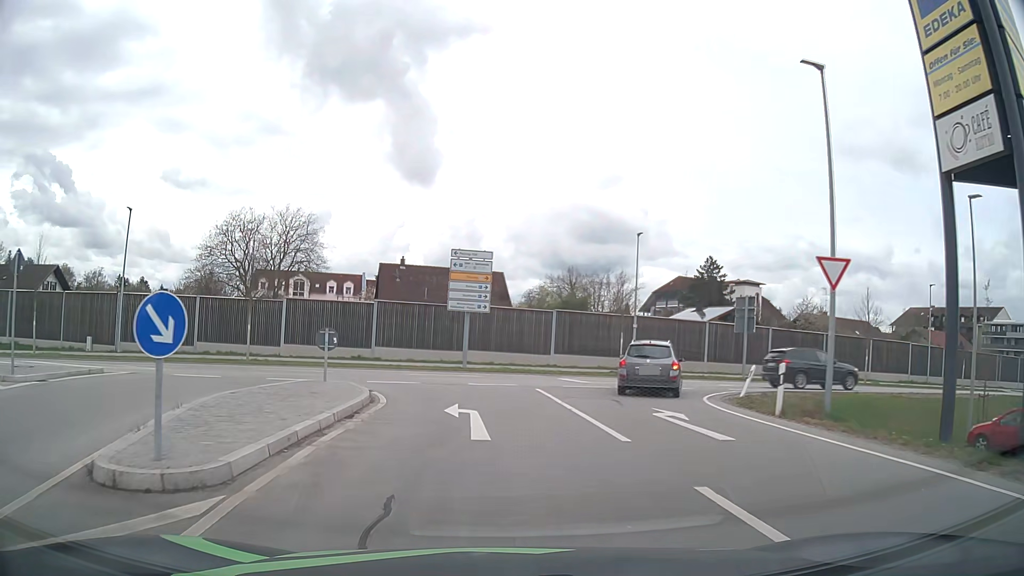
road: unclassified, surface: asphalt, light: Day
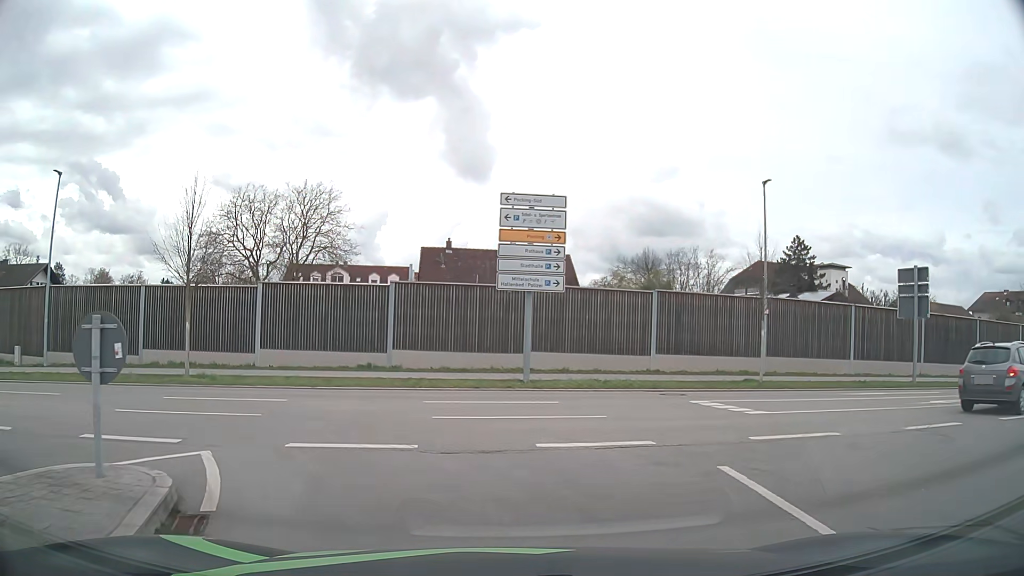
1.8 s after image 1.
(-0.6, +11.7) m; -6°
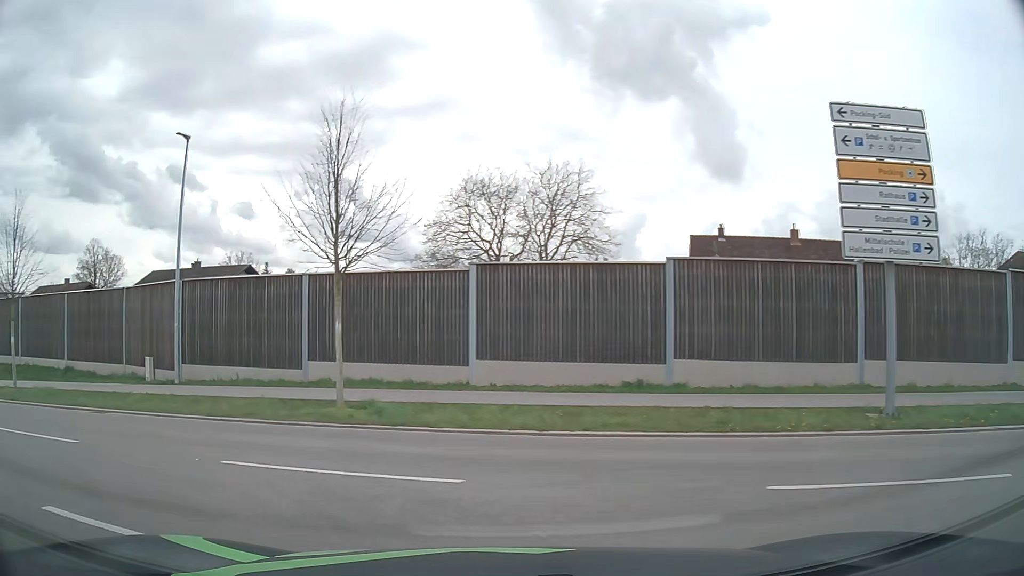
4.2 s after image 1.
(-0.9, +8.2) m; -20°
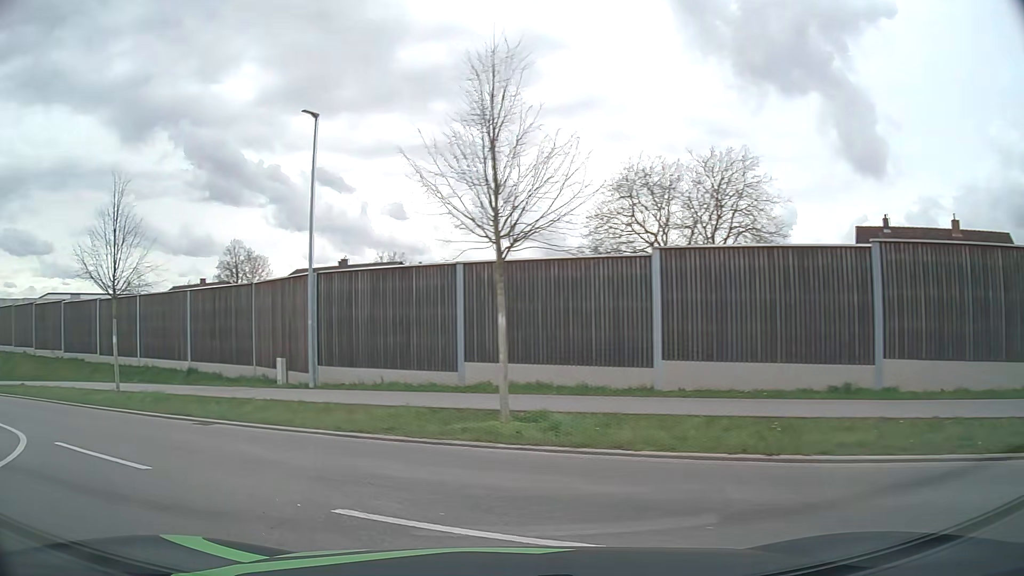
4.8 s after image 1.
(-0.3, +2.7) m; -14°
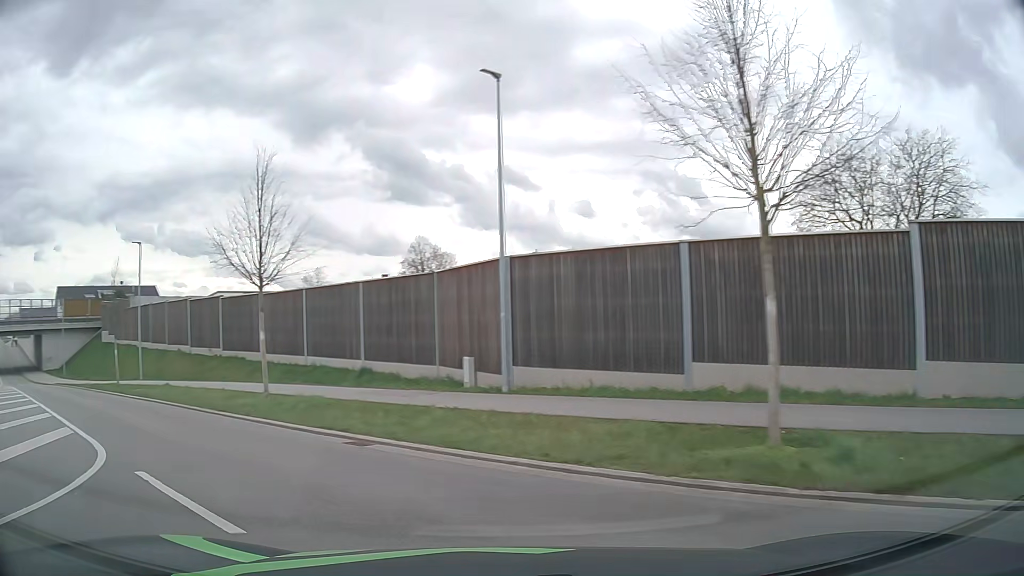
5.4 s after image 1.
(-0.4, +3.2) m; -15°
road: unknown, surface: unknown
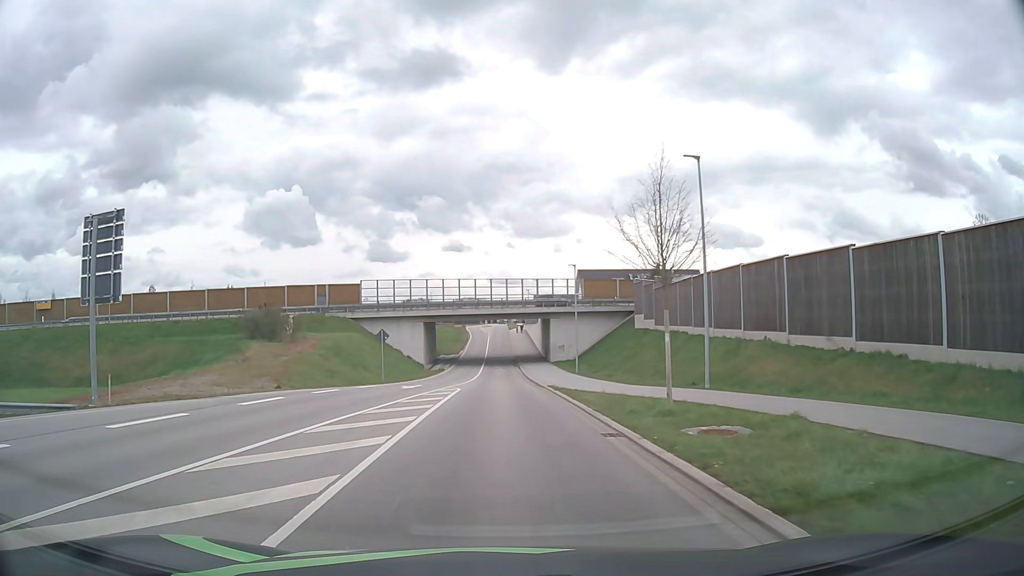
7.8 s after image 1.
(-9.2, +15.1) m; -48°
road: unclassified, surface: asphalt
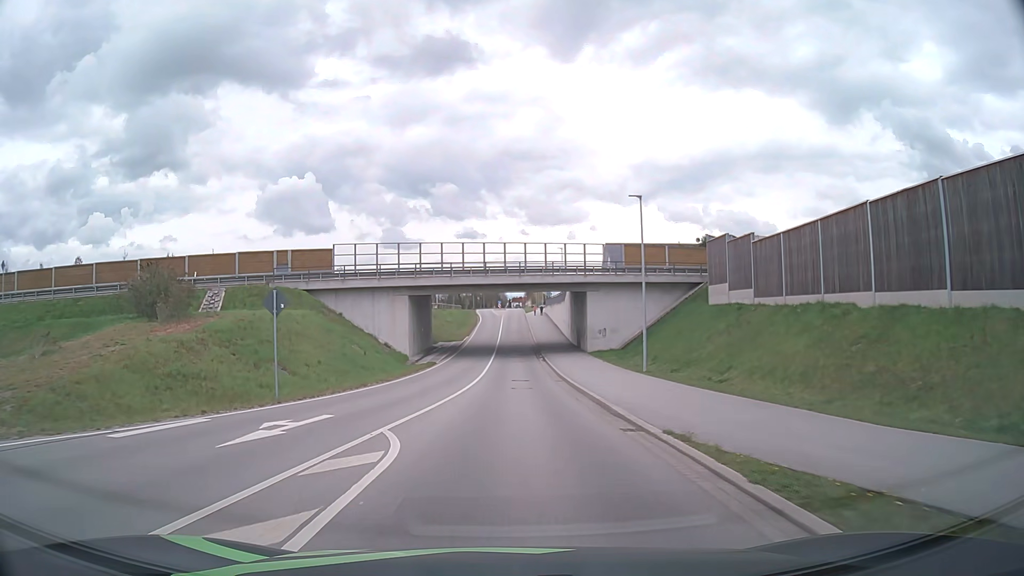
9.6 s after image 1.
(-0.4, +20.3) m; -2°
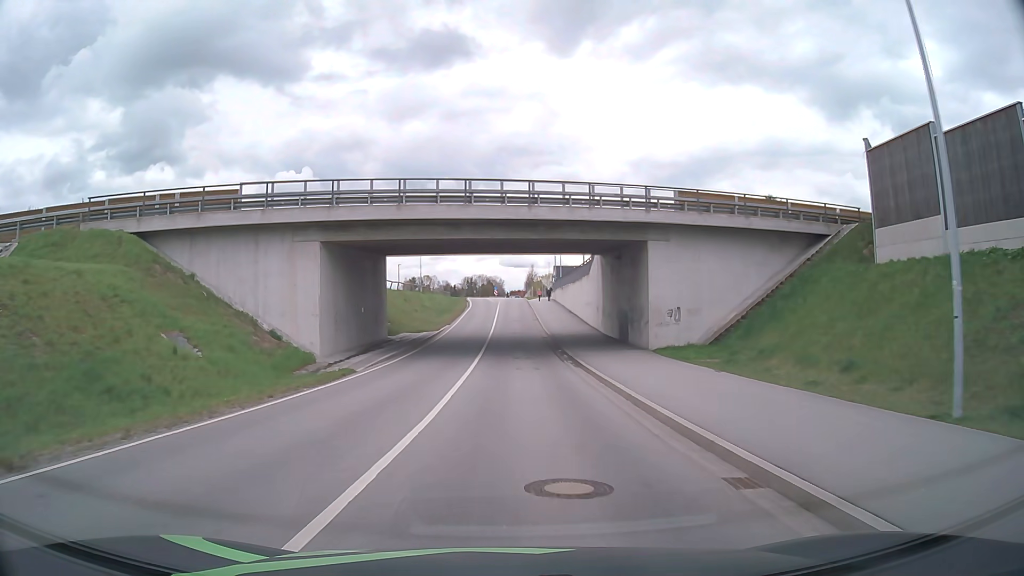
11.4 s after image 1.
(0.0, +22.7) m; 0°
(0, +10) (0, +20) (0, +30) (+1, +40) (+1, +50) (+1, +60) (+1, +70) (+2, +80) (+2, +90) (+2, +100) m
